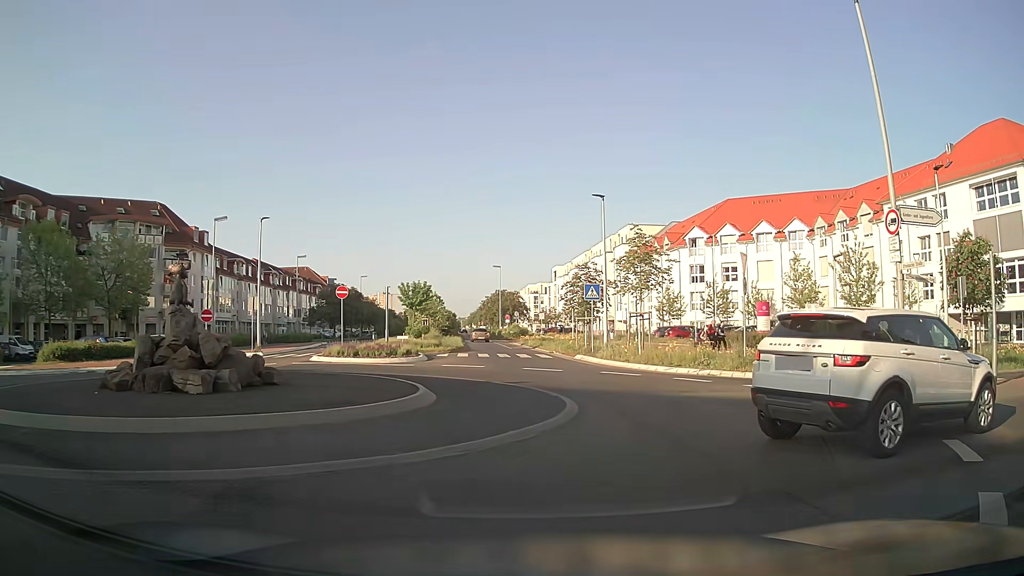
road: secondary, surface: asphalt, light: Day
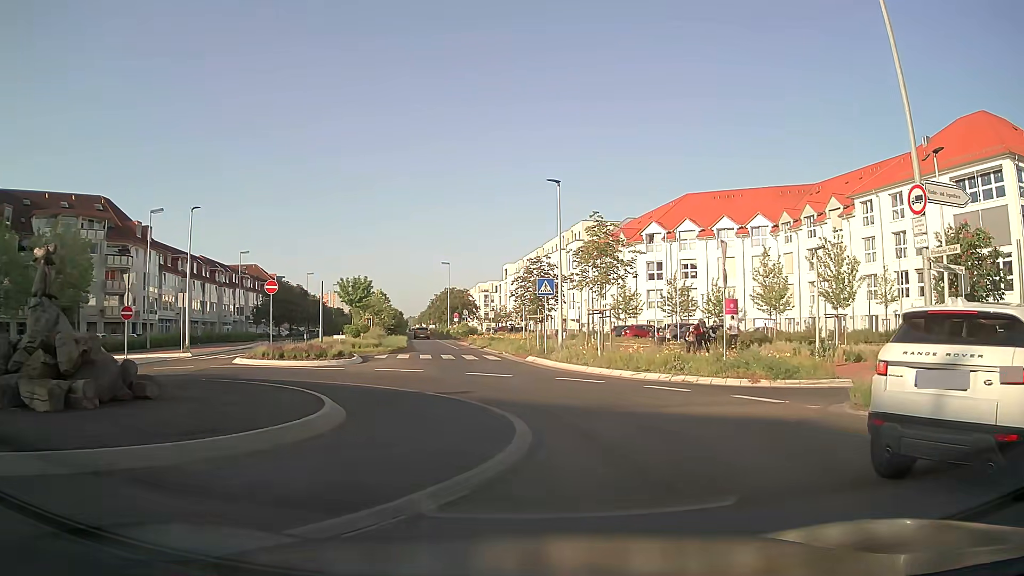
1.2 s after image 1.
(+0.1, +3.1) m; +4°
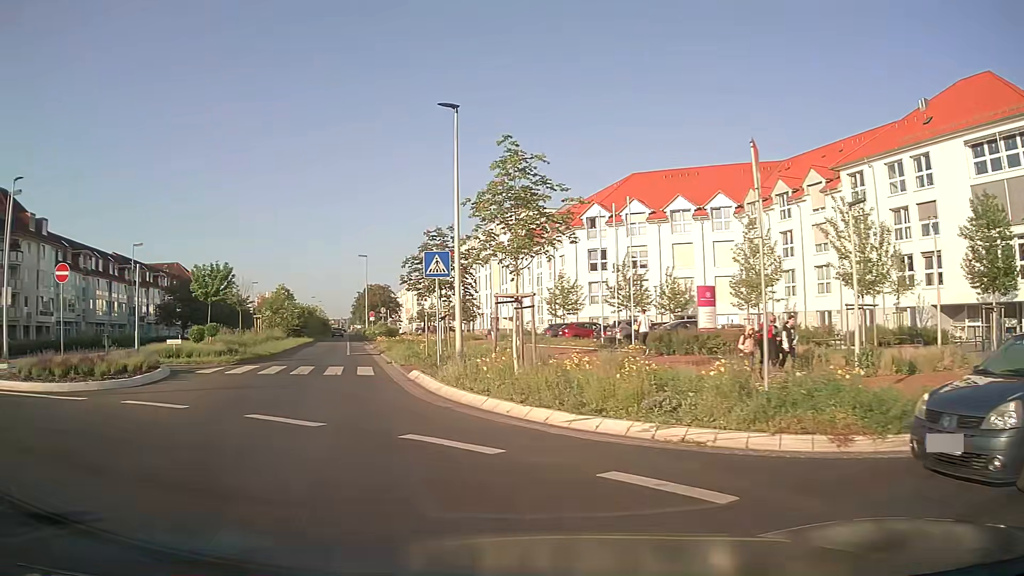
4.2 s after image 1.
(+1.7, +10.2) m; +5°
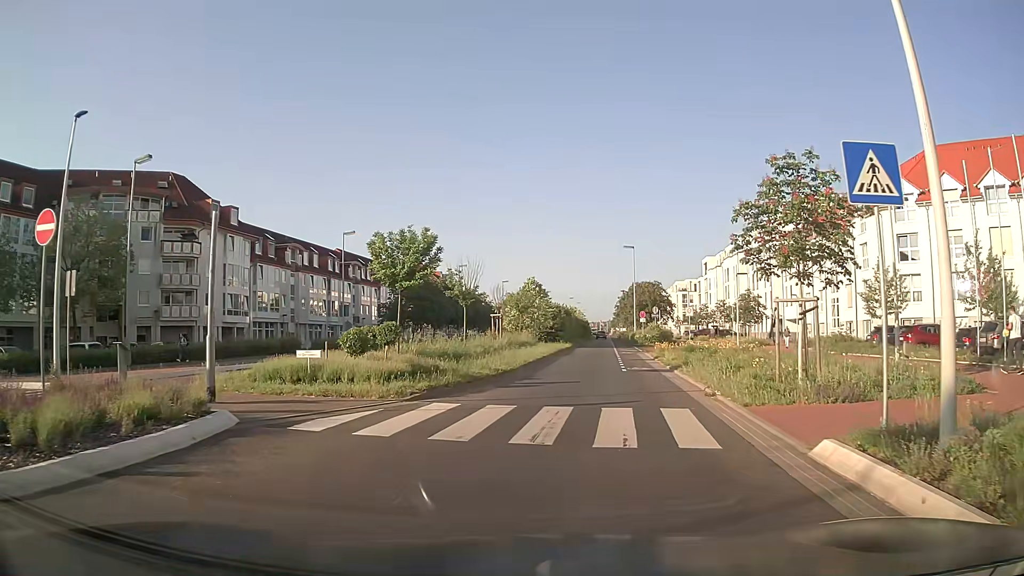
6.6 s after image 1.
(-2.8, +11.6) m; -22°
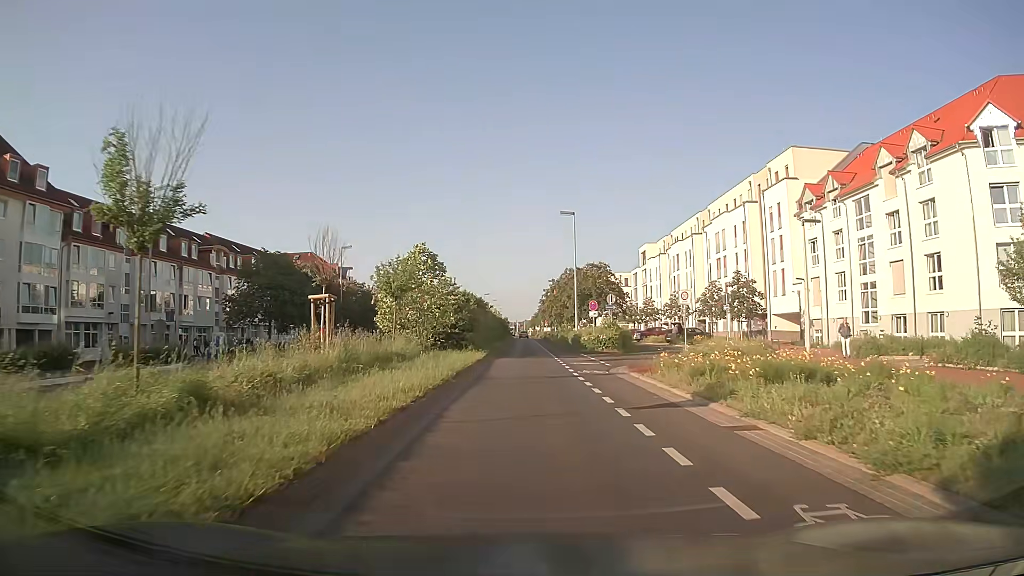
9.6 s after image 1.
(+1.6, +21.1) m; +8°
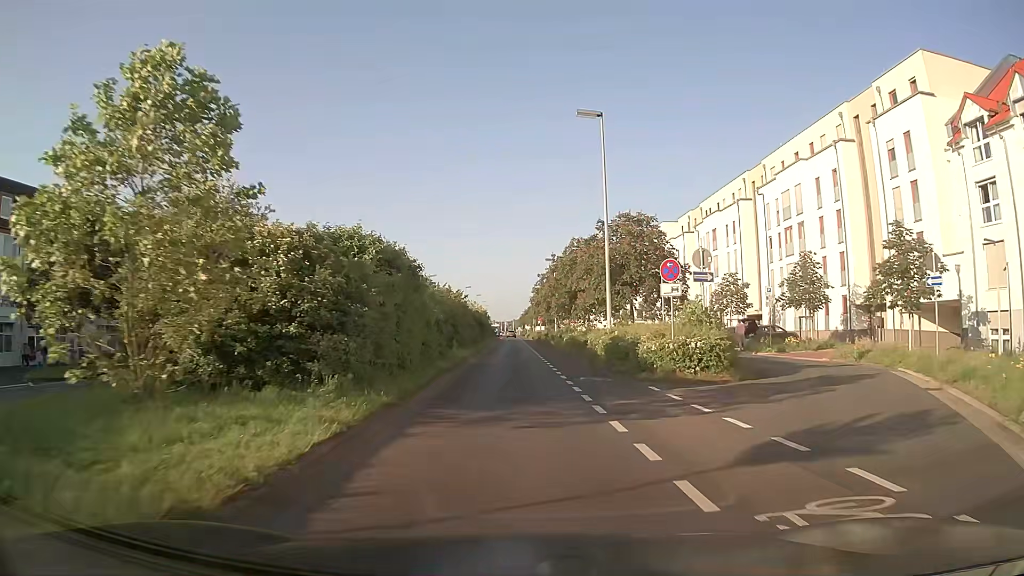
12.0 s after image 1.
(+0.2, +24.1) m; +1°
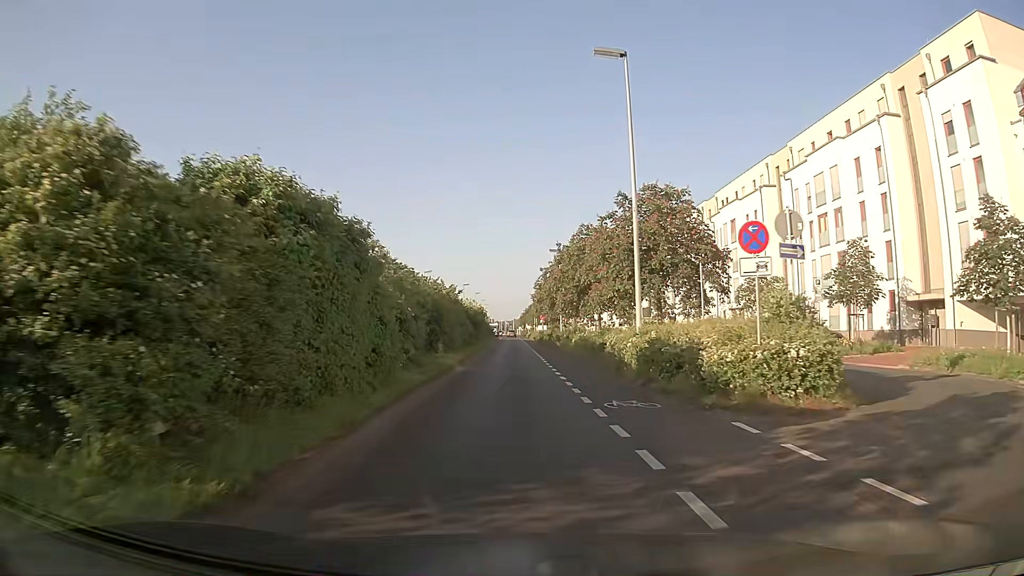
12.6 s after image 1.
(0.0, +6.5) m; 0°
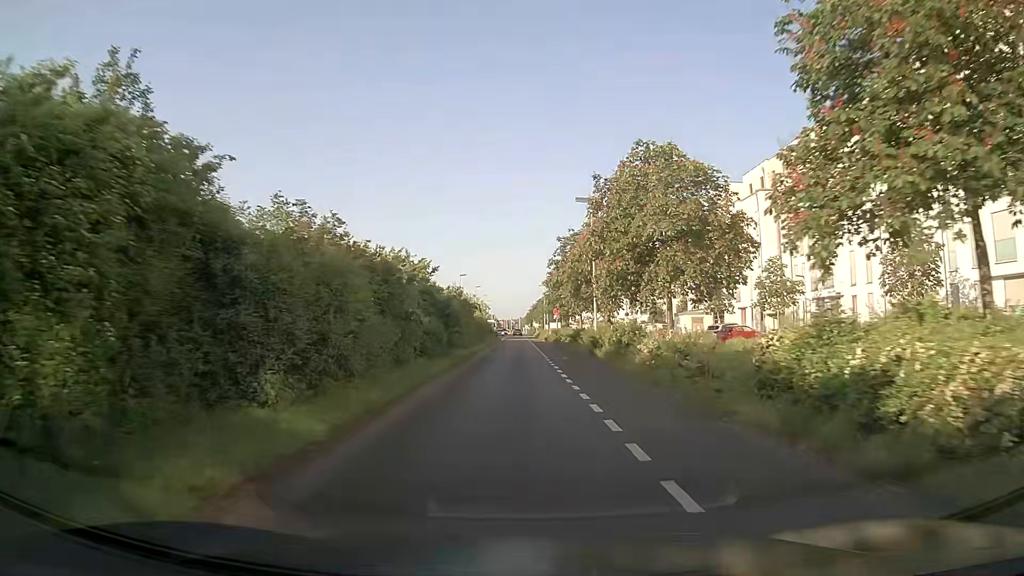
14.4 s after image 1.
(-0.1, +19.8) m; 0°
(0, +10) (0, +20) (0, +30) (0, +40) (0, +50) (0, +60) (0, +70) (0, +80) (0, +90) (0, +100) m
